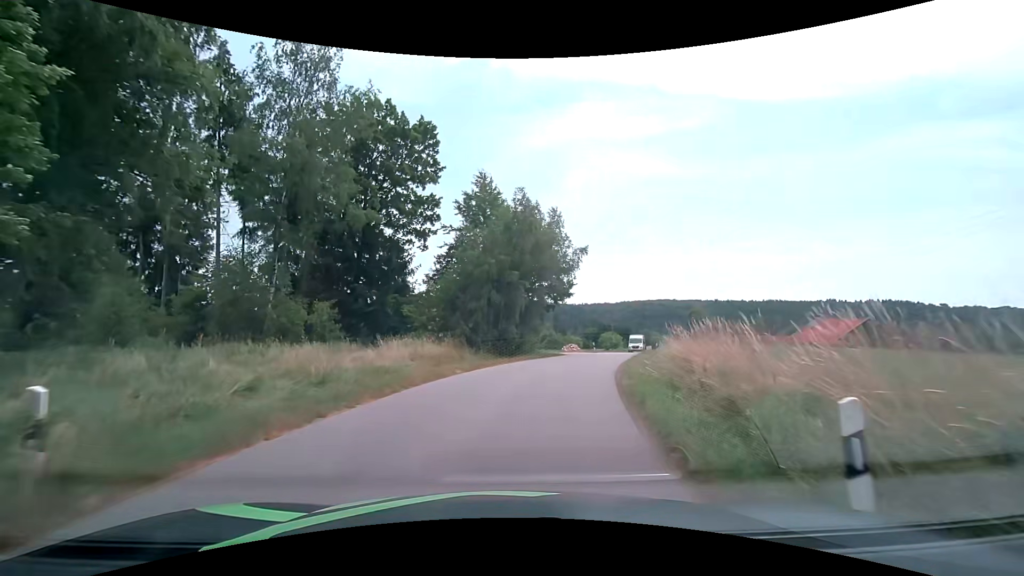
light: Day
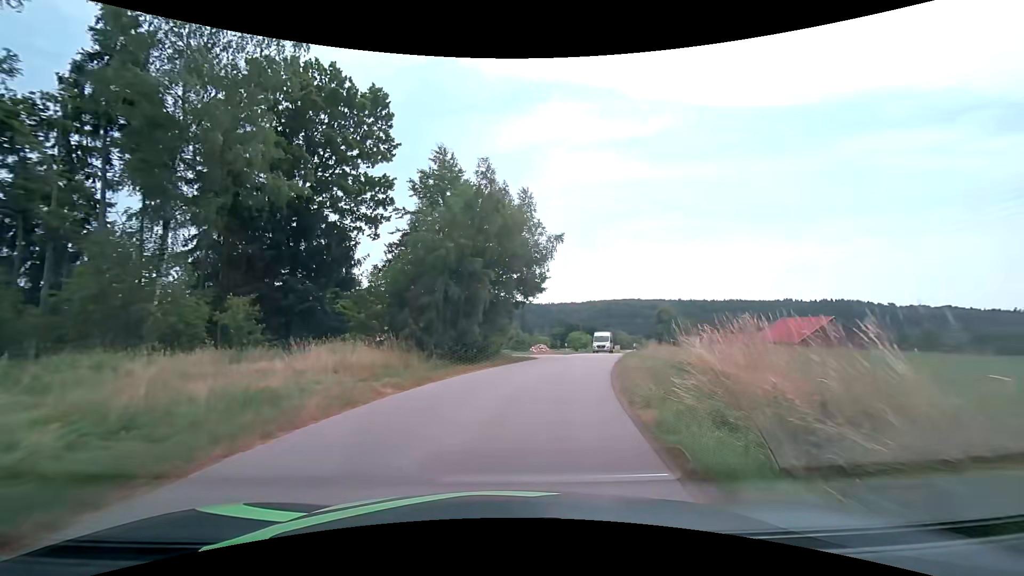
(+0.2, +4.7) m; +4°
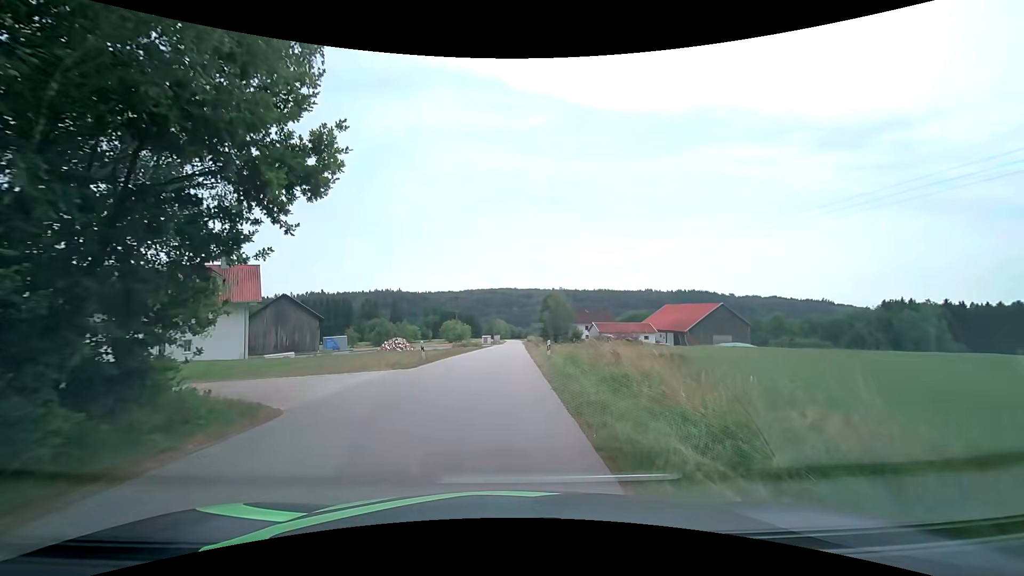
(+3.0, +21.0) m; +14°
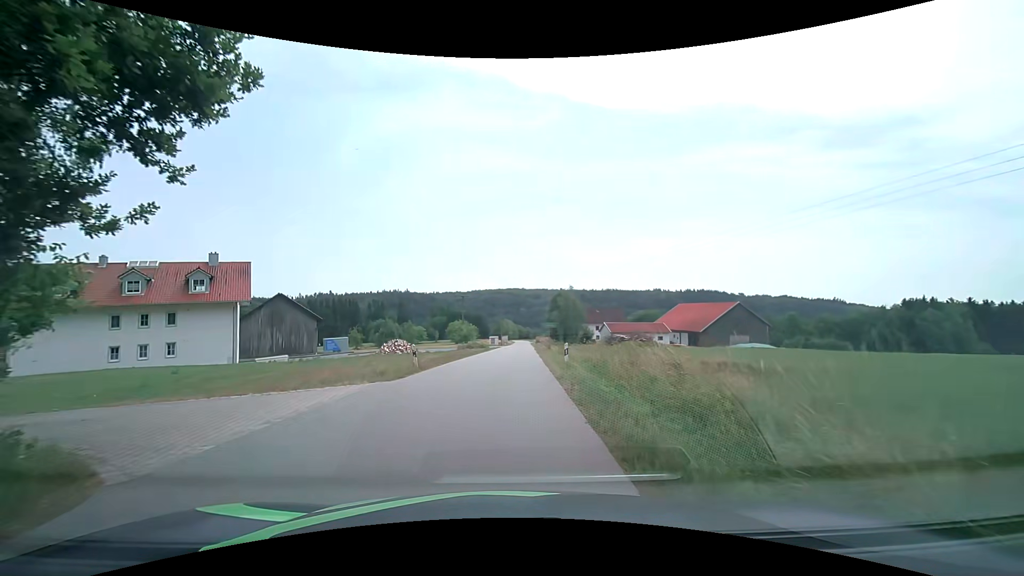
(0.0, +4.0) m; 0°
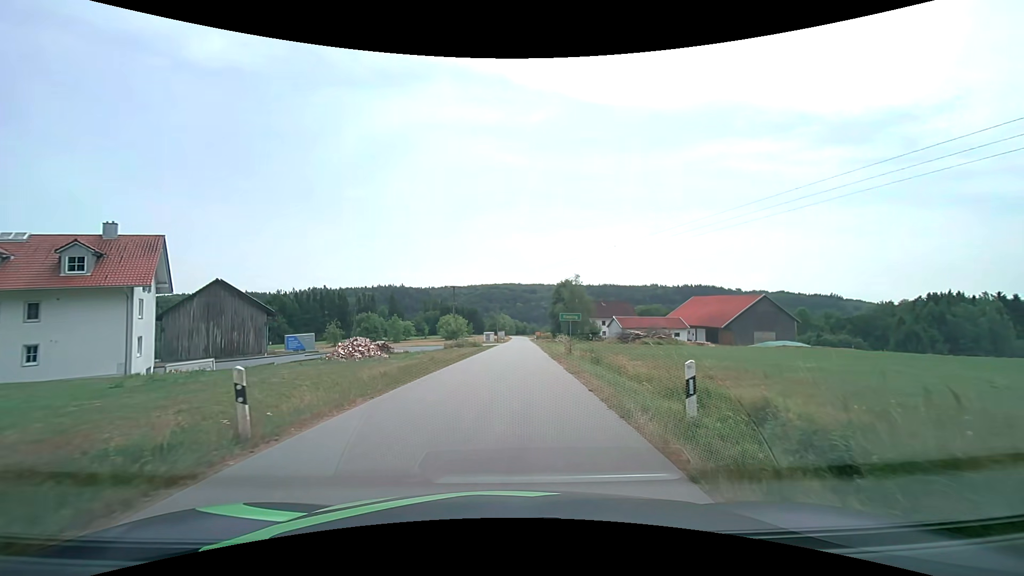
(-0.3, +13.0) m; 0°
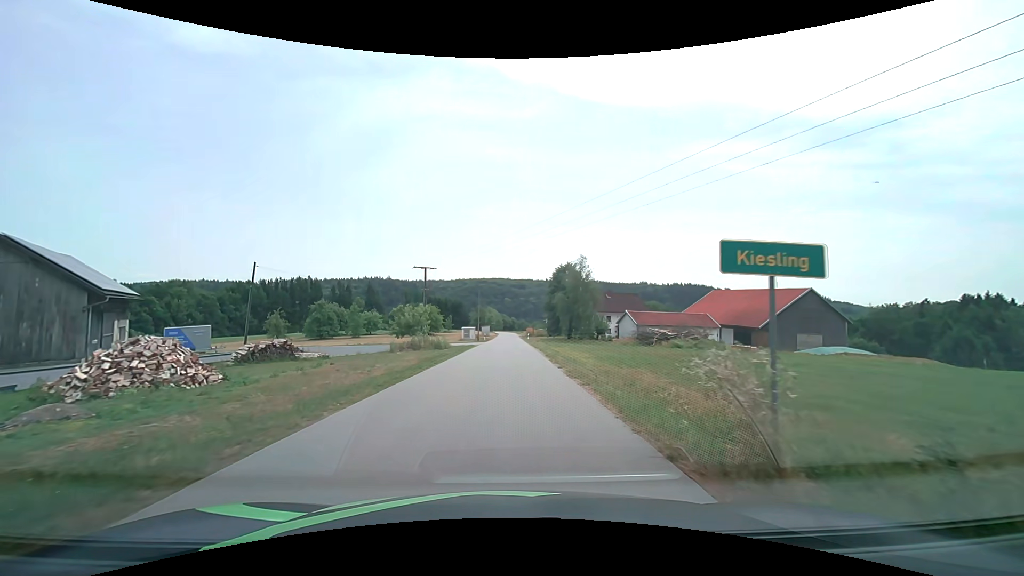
(+0.5, +20.5) m; +2°
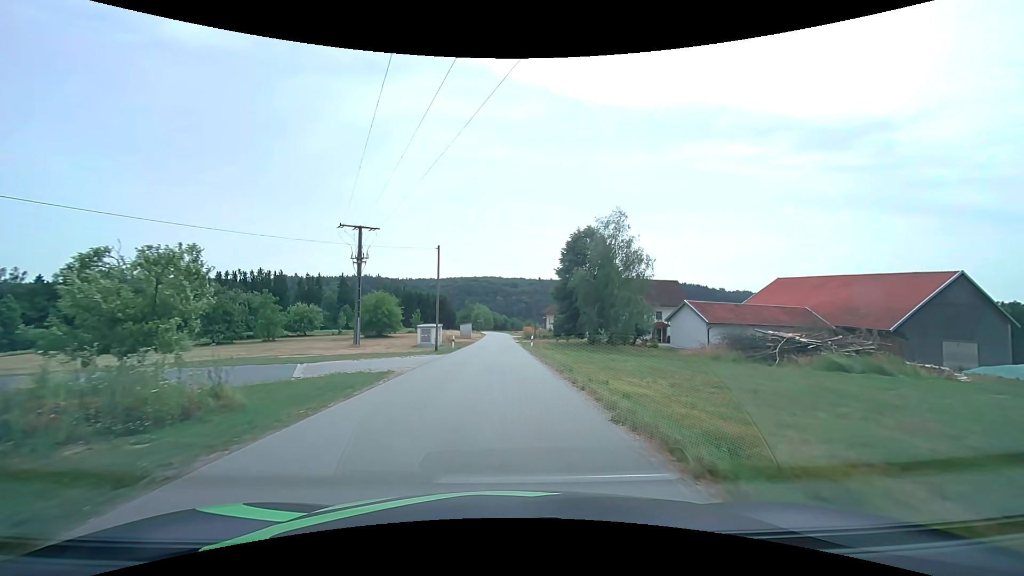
(+0.5, +29.6) m; +1°
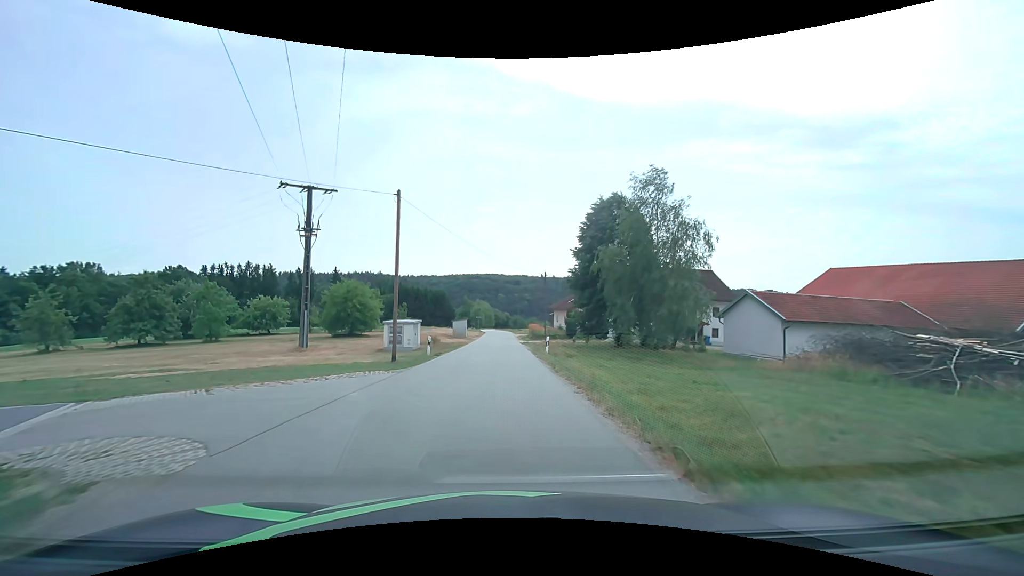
(0.0, +12.3) m; 0°
(0, +10) (0, +20) (0, +30) (0, +40) (-1, +50) (-1, +60) (-1, +70) (-1, +80) (-1, +90) (-2, +100) m
